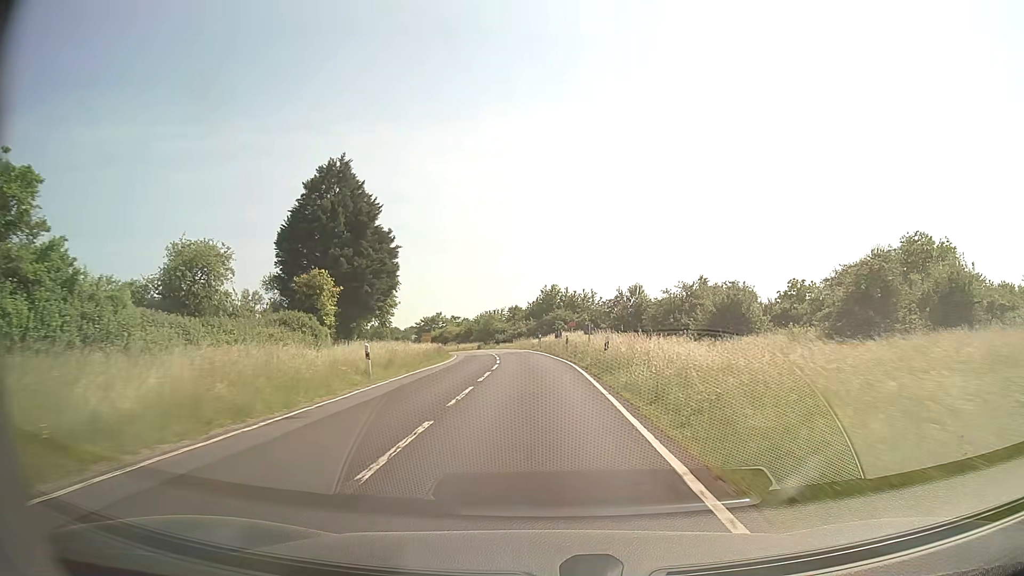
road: secondary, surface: asphalt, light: Day
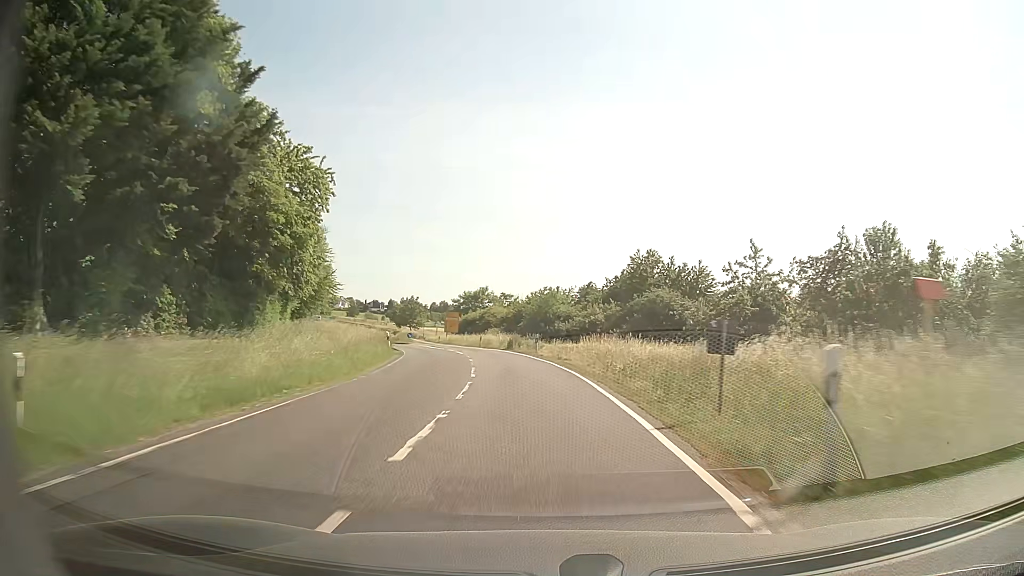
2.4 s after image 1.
(-1.8, +47.0) m; -6°
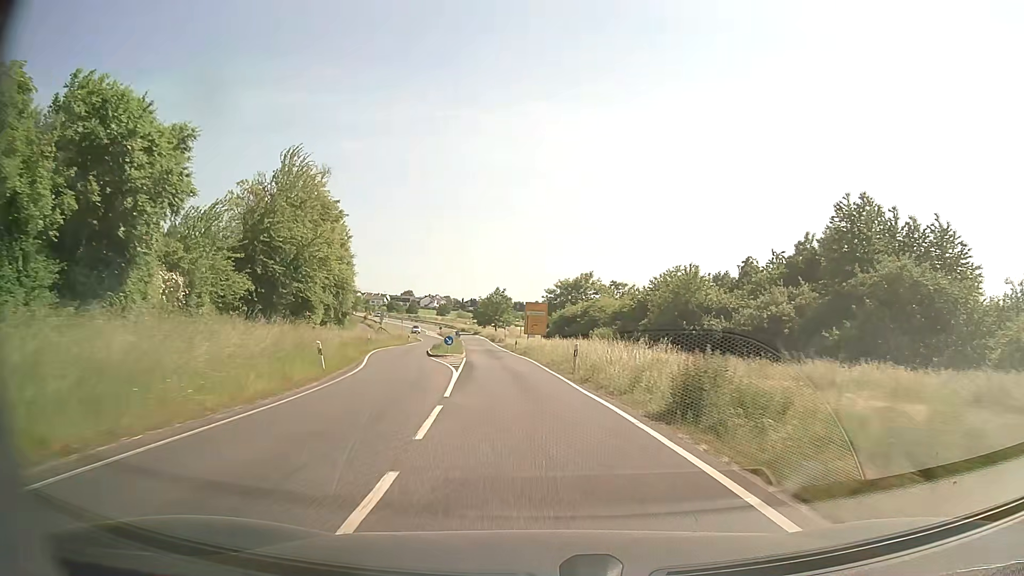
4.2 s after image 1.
(-2.6, +34.2) m; -9°
